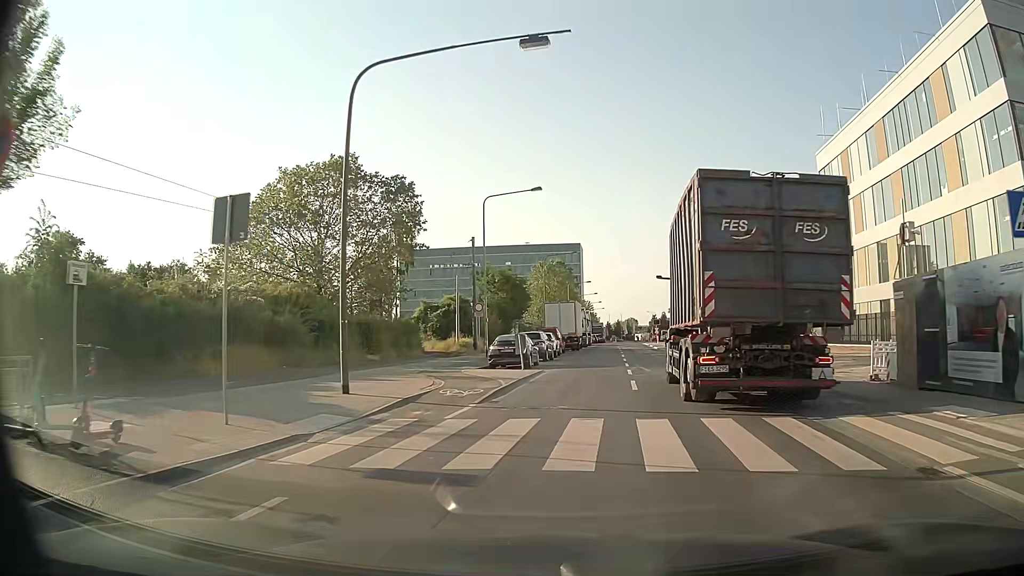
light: Day
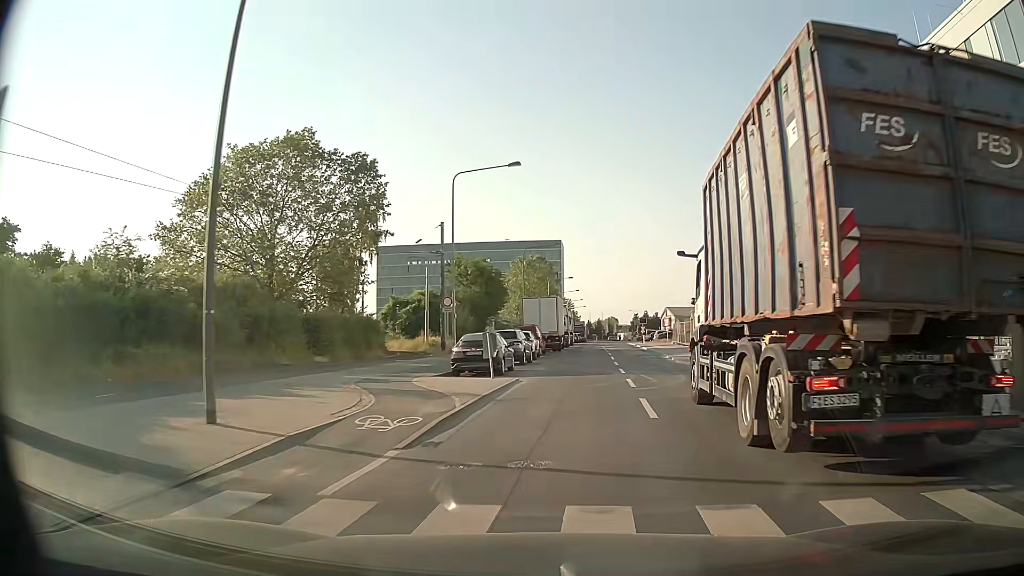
(0.0, +5.6) m; +2°
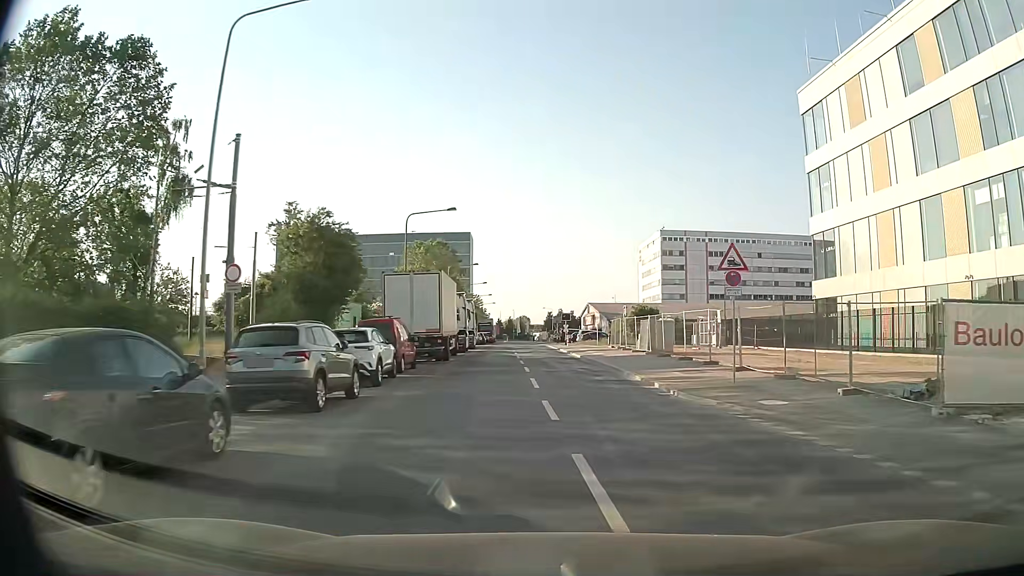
(+1.2, +18.4) m; +7°
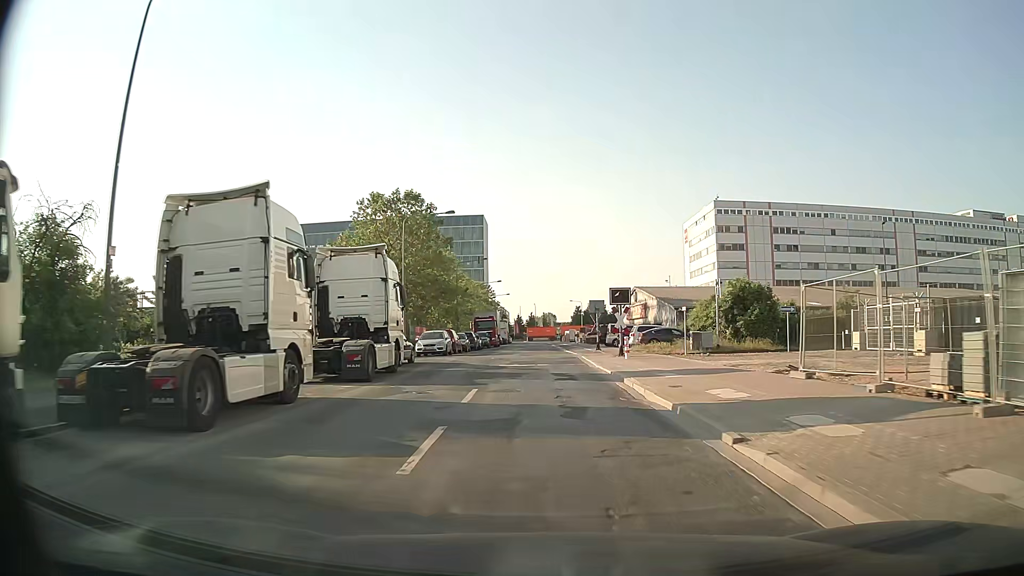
(+0.2, +34.8) m; -2°
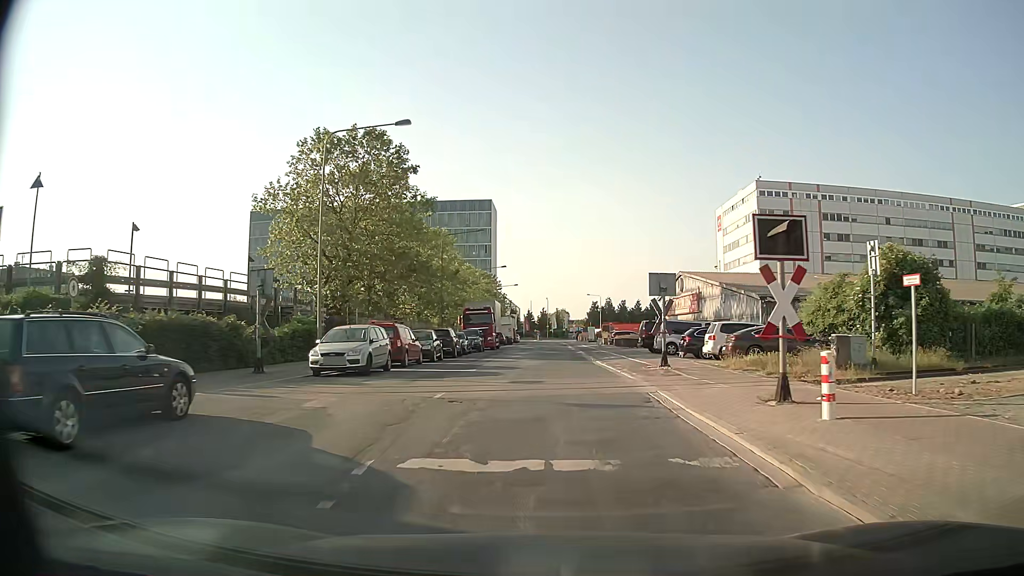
(-0.2, +19.6) m; -1°
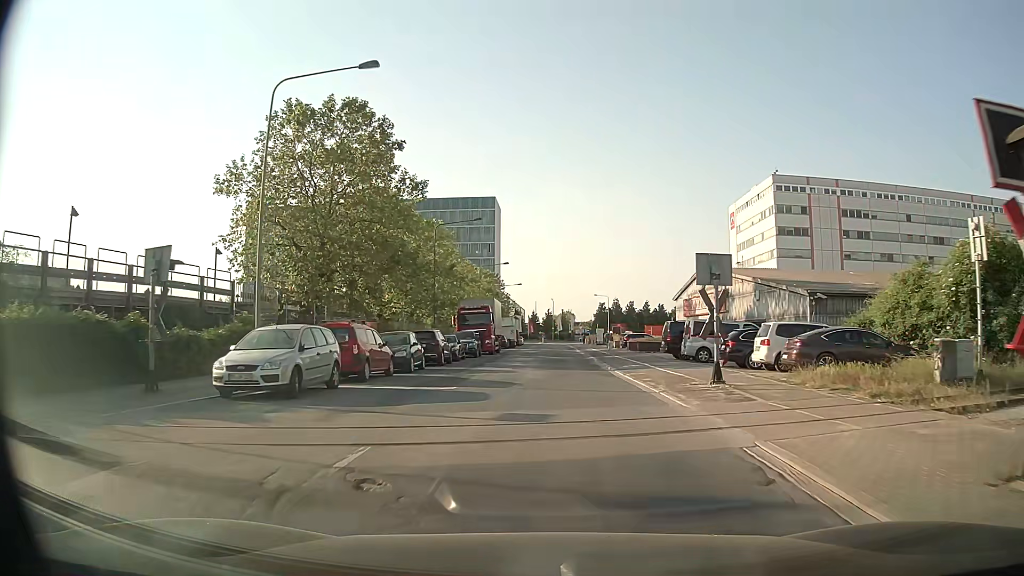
(0.0, +6.3) m; -1°
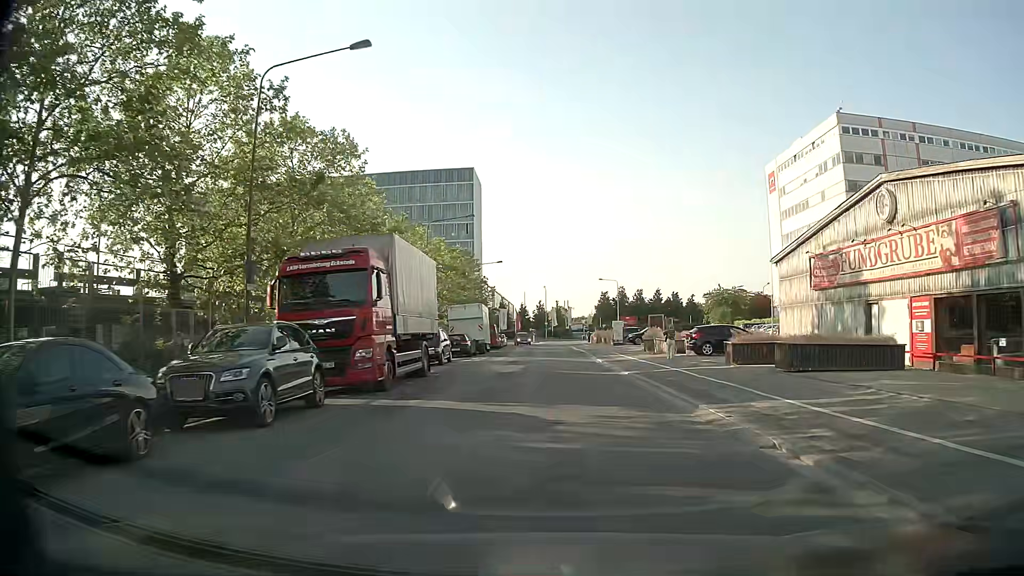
(+0.2, +30.9) m; +1°
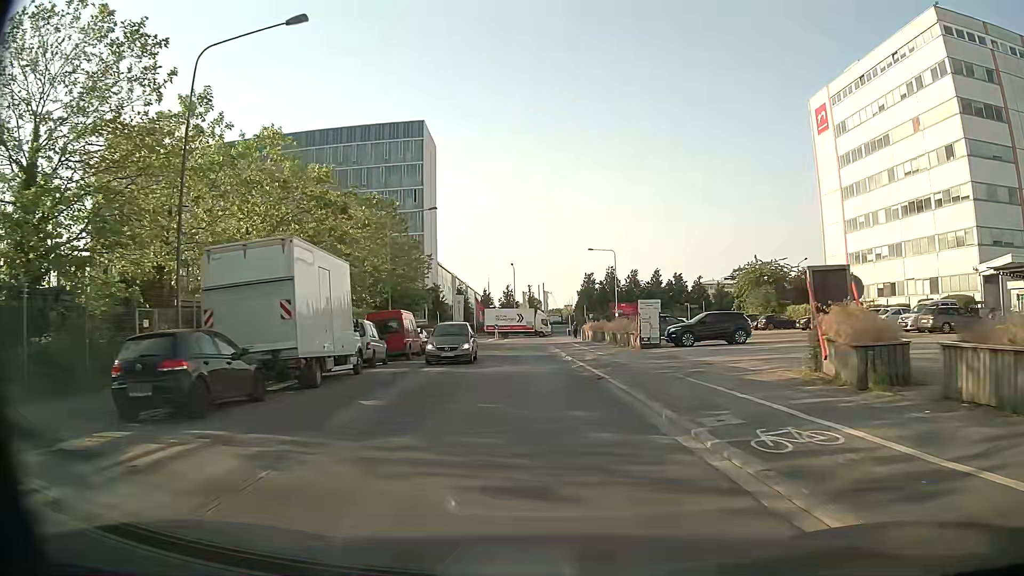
(+0.6, +31.4) m; +3°
(0, +10) (-1, +20) (-2, +30) (-2, +40) (-3, +50) (-3, +60) (-3, +70) (-4, +80) (-11, +87) (-20, +90) m
